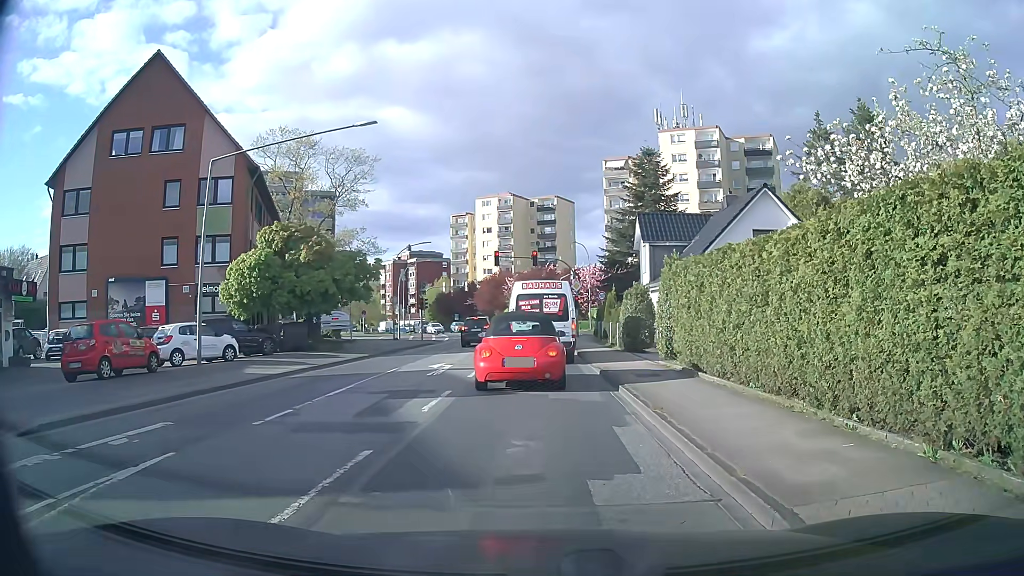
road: secondary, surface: asphalt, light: Day
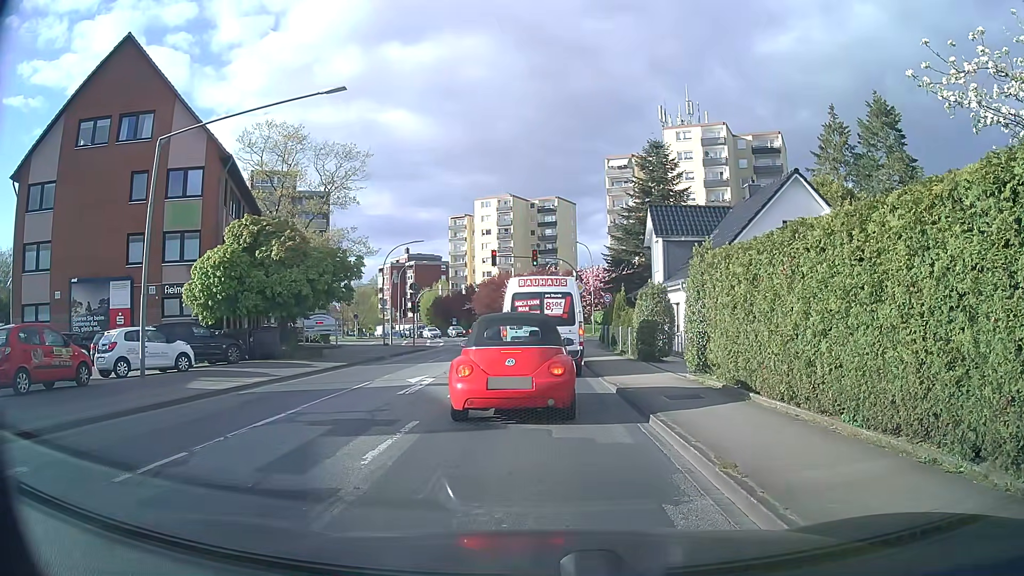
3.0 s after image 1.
(0.0, +3.5) m; 0°
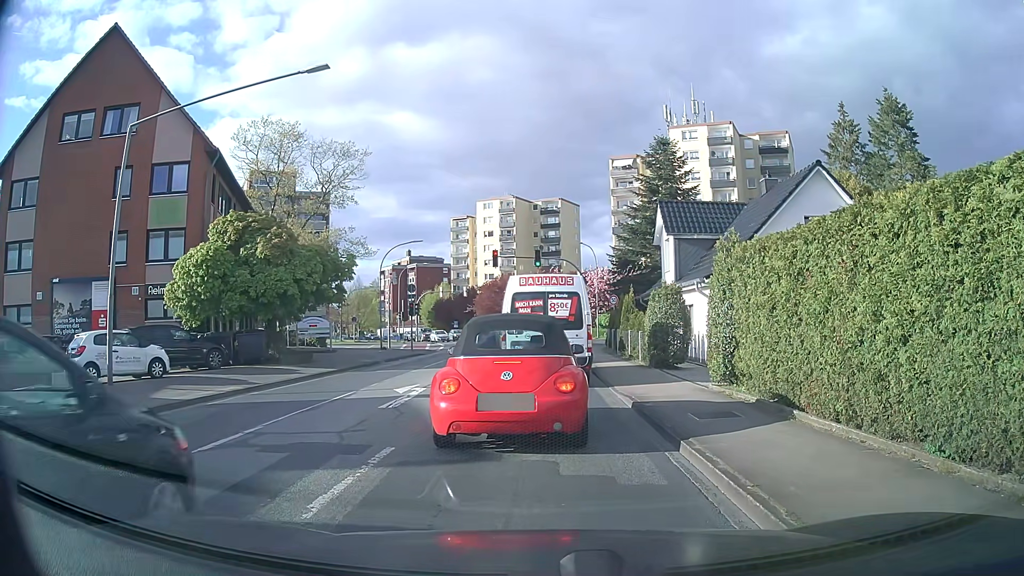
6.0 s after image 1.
(0.0, +1.8) m; 0°
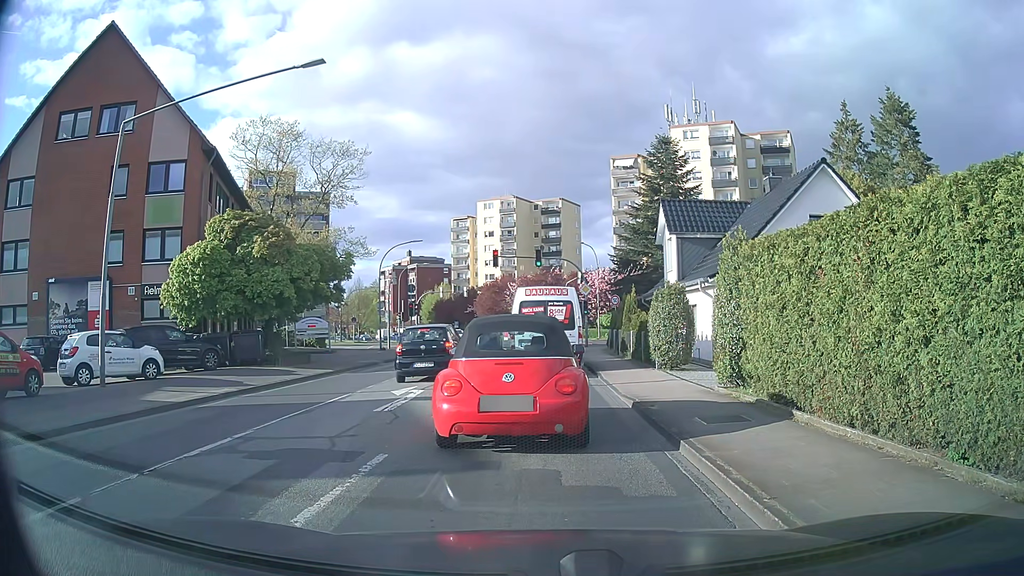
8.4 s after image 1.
(0.0, +0.4) m; 0°
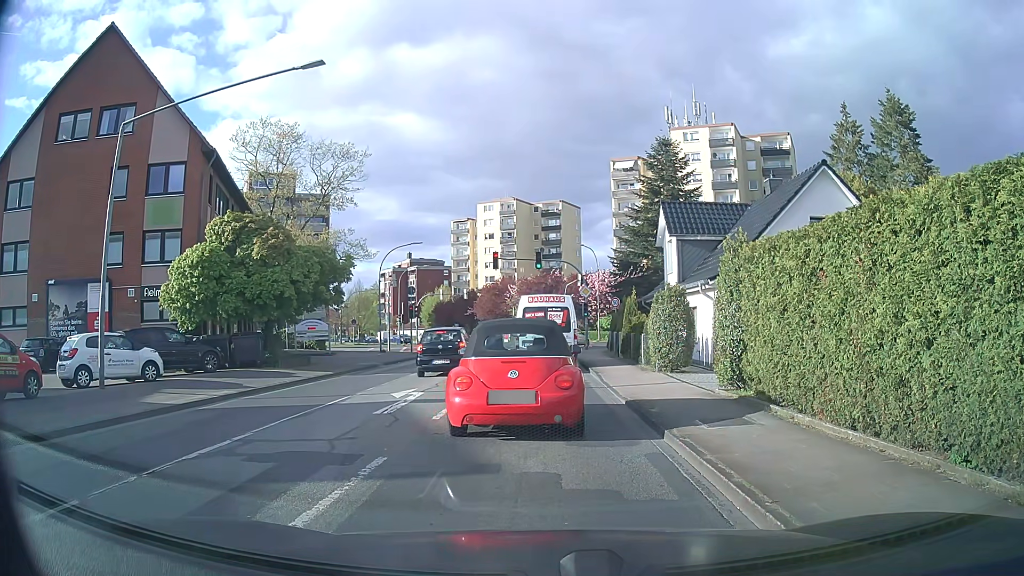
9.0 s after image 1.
(0.0, 0.0) m; 0°
